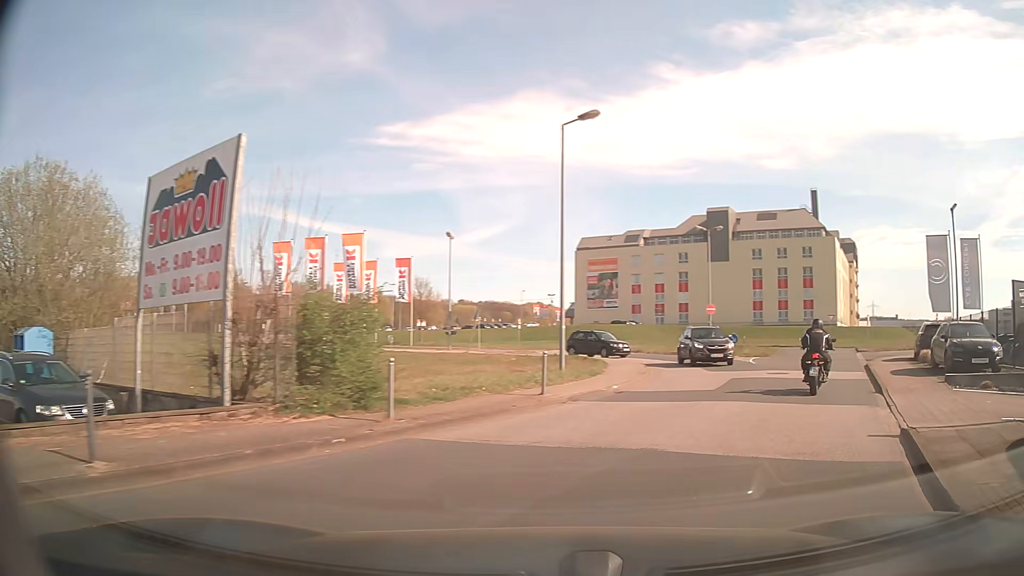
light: Day
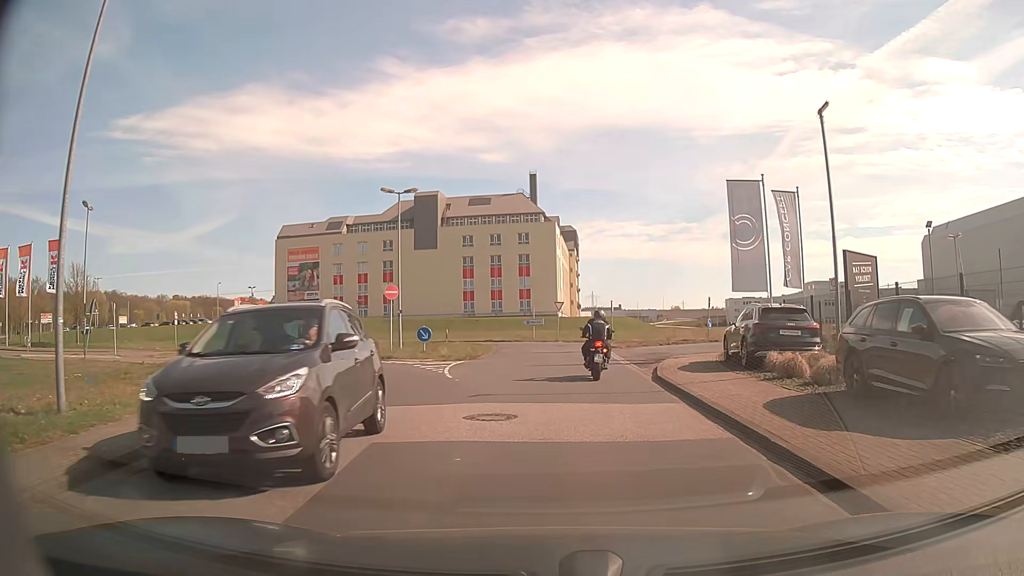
(+3.8, +12.1) m; +25°
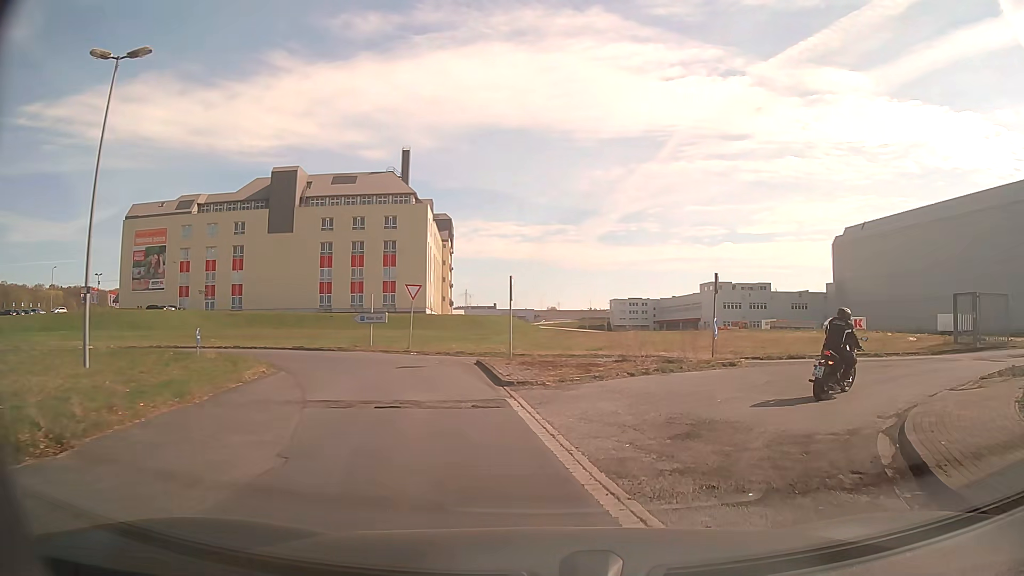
(+1.1, +21.6) m; +10°
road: residential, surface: asphalt
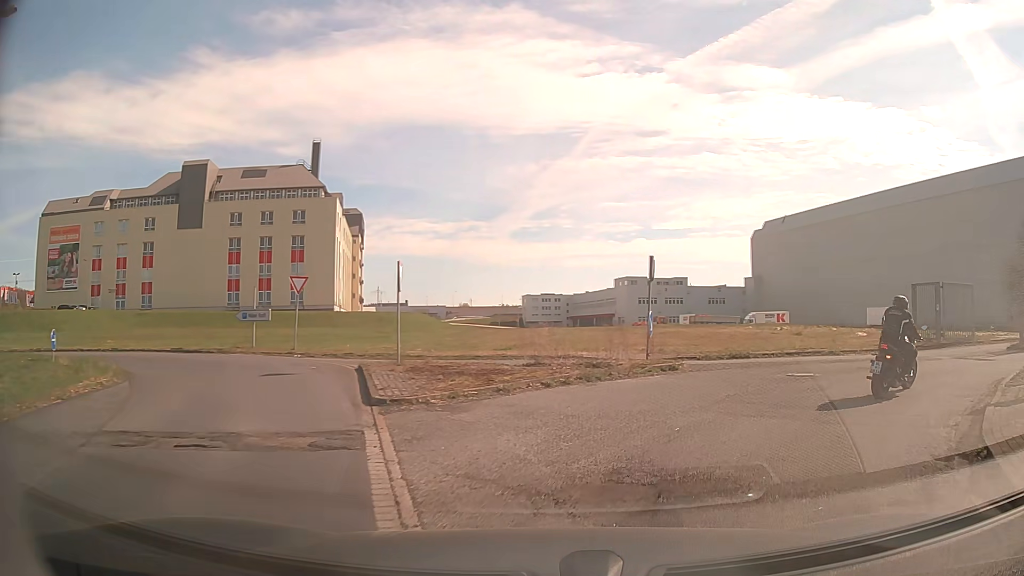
(+0.3, +3.8) m; +8°
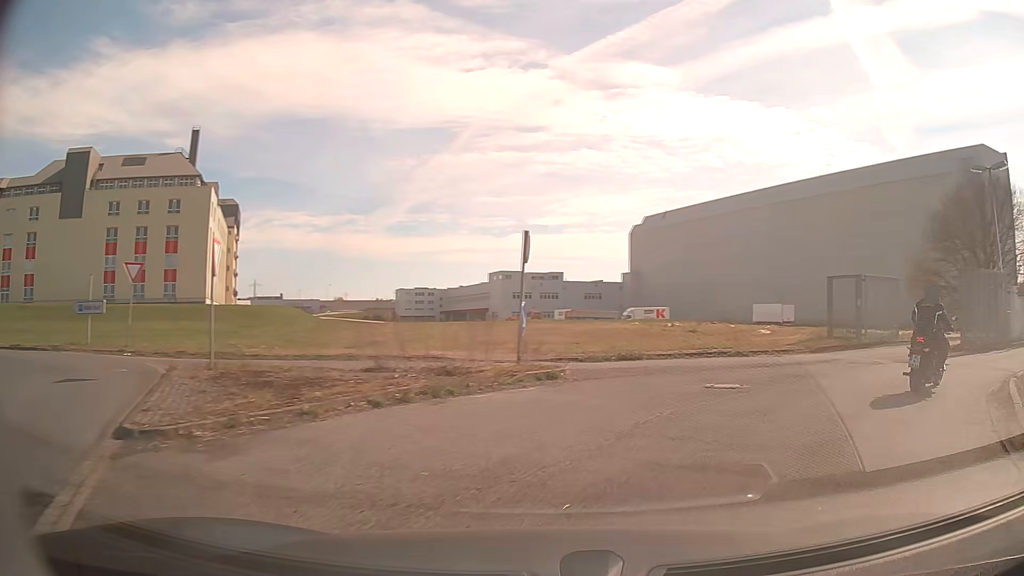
(+0.3, +3.6) m; +11°
